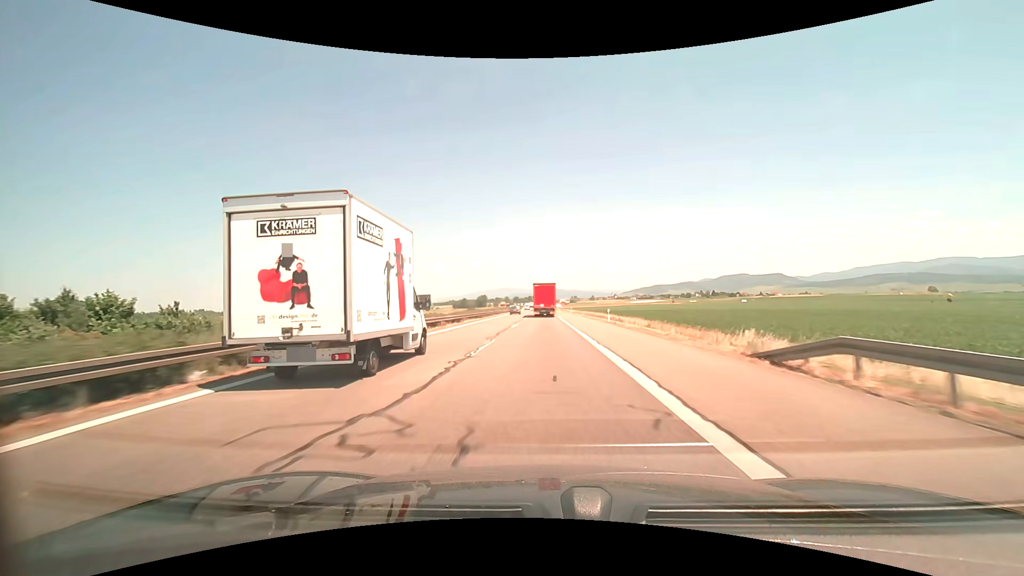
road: motorway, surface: asphalt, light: Day
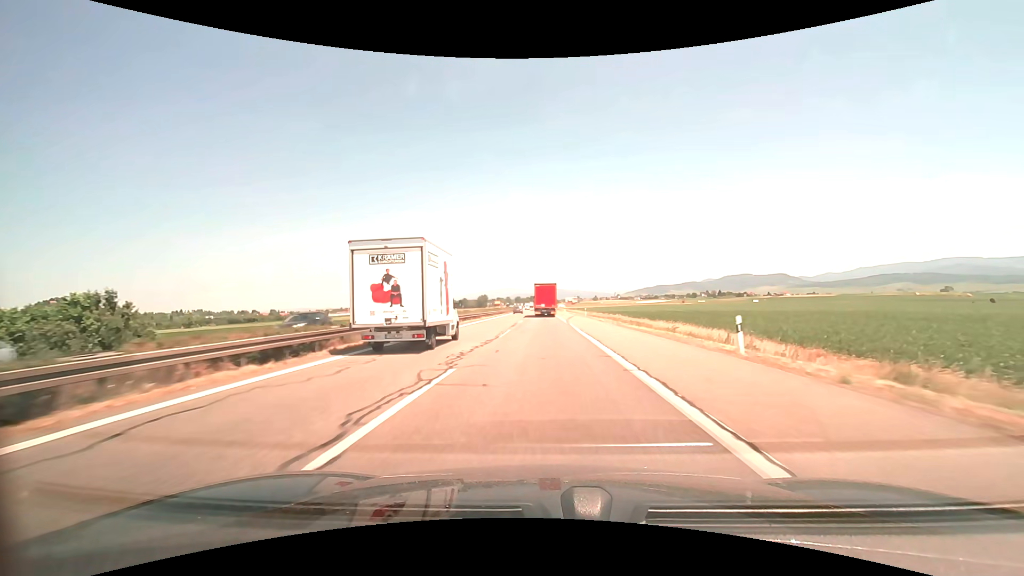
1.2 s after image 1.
(-0.1, +27.8) m; 0°
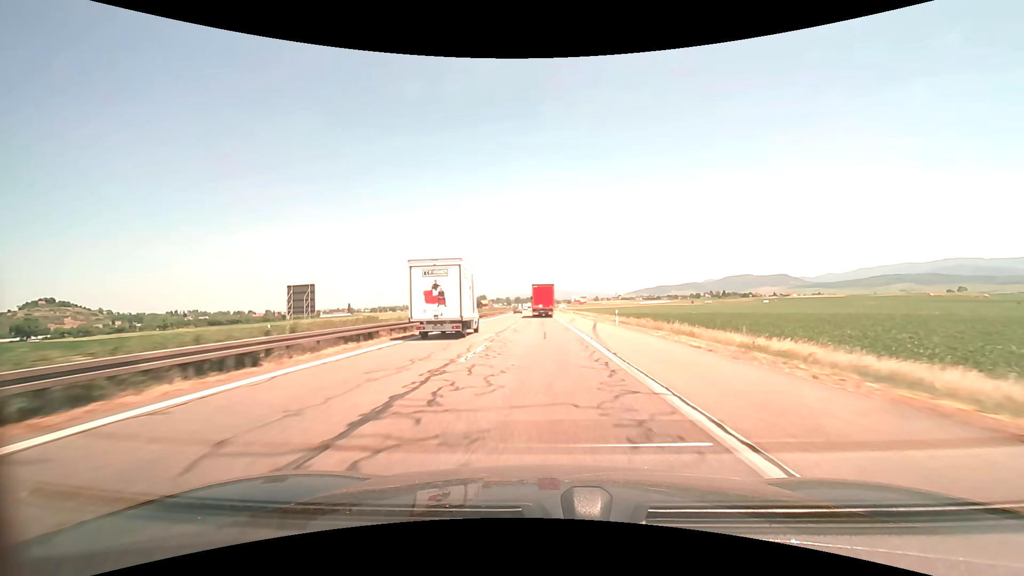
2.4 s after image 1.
(0.0, +27.8) m; 0°
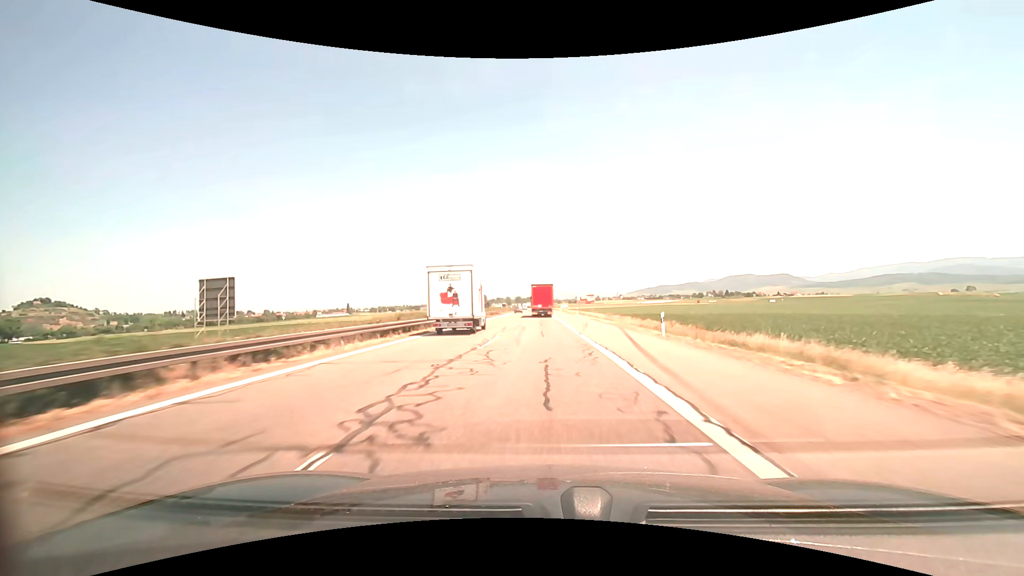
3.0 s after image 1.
(0.0, +13.9) m; 0°
(0, +10) (0, +20) (0, +30) (0, +40) (0, +50) (-1, +60) (-1, +70) (-1, +80) (-1, +90) (-1, +100) m
